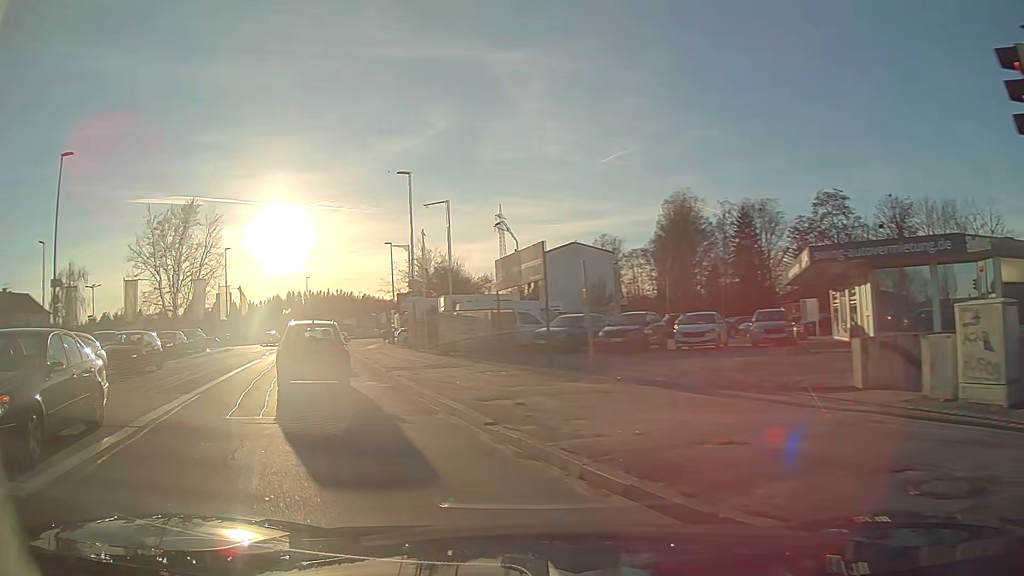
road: tertiary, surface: asphalt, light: Day
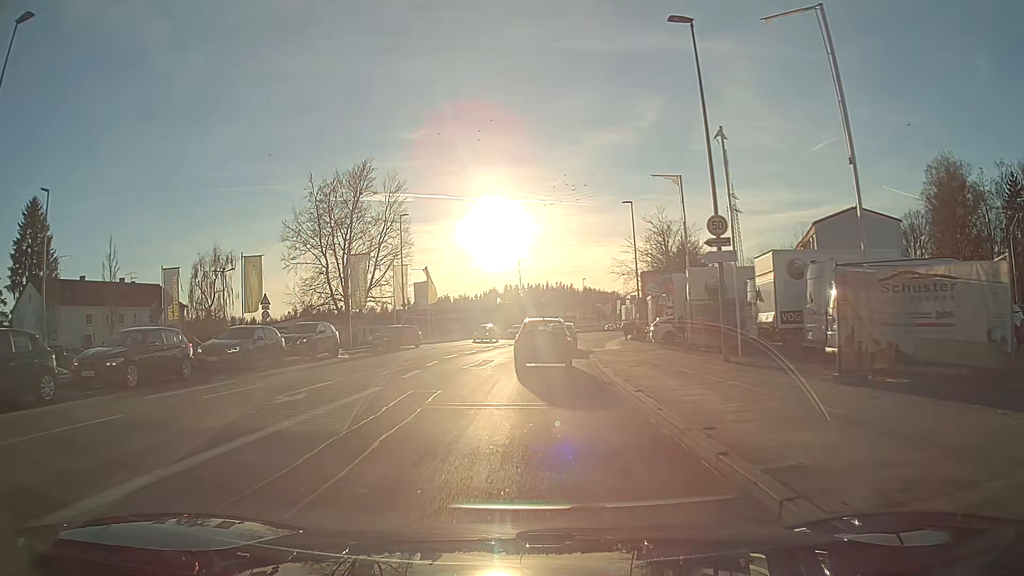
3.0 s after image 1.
(-4.4, +19.2) m; -16°
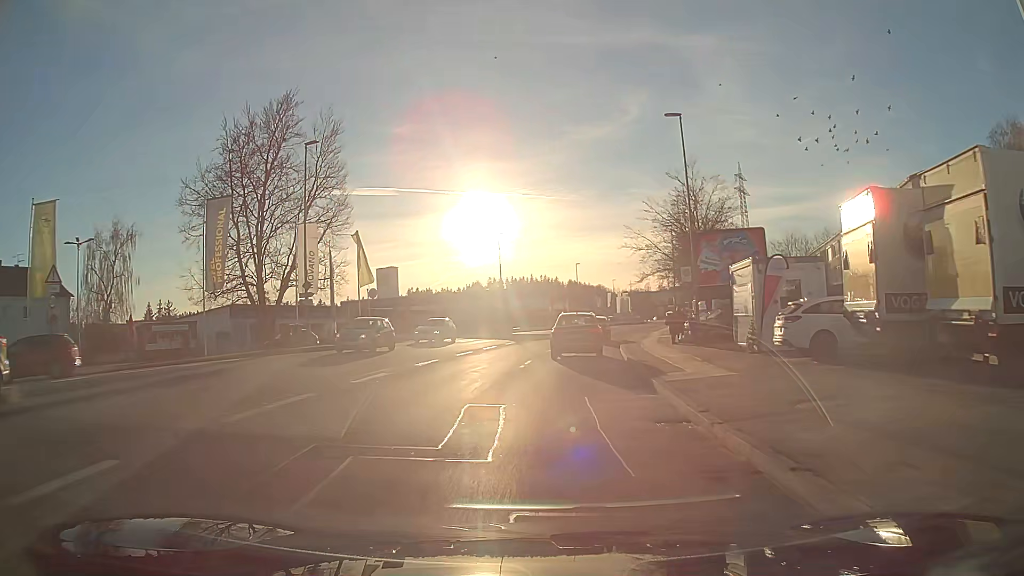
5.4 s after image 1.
(+0.1, +21.2) m; +2°
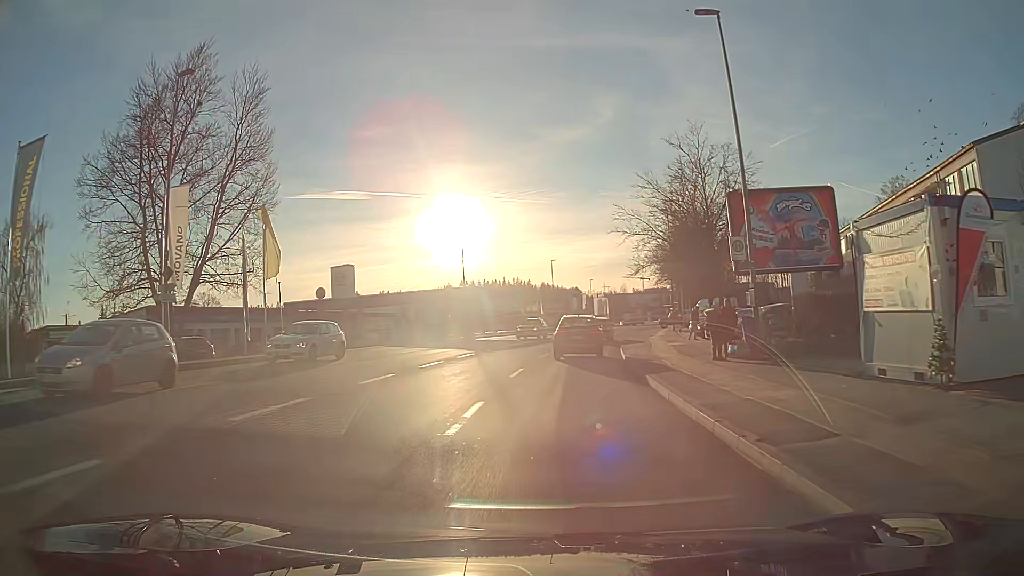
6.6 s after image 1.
(+0.2, +11.4) m; +2°
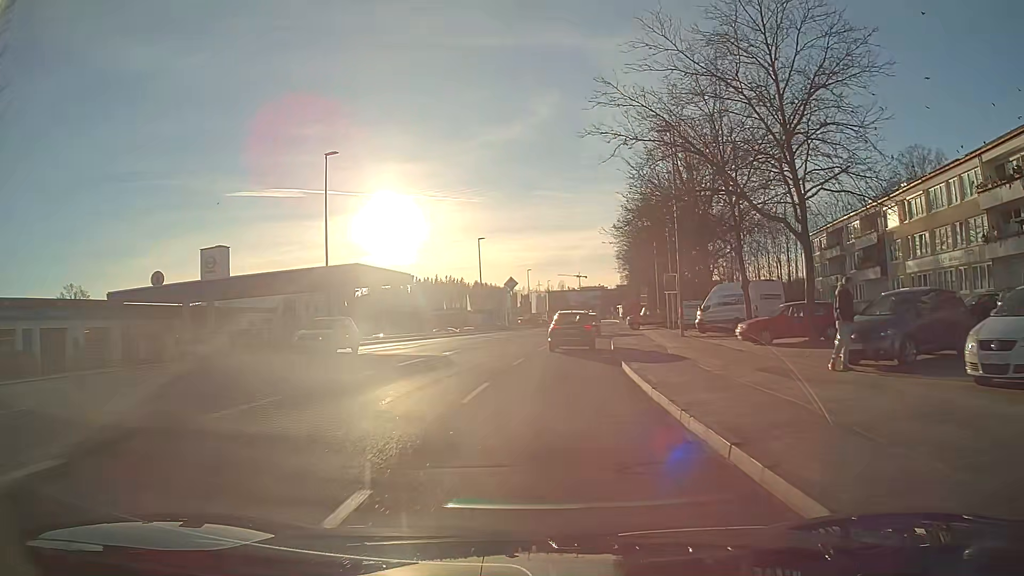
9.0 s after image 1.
(+1.2, +24.2) m; +6°
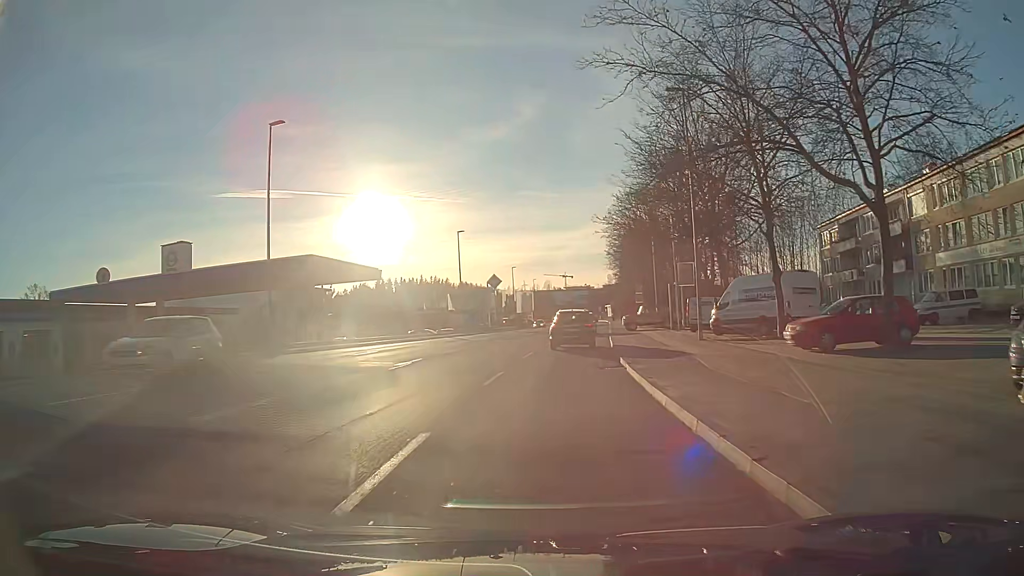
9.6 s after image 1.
(+0.1, +6.4) m; +1°
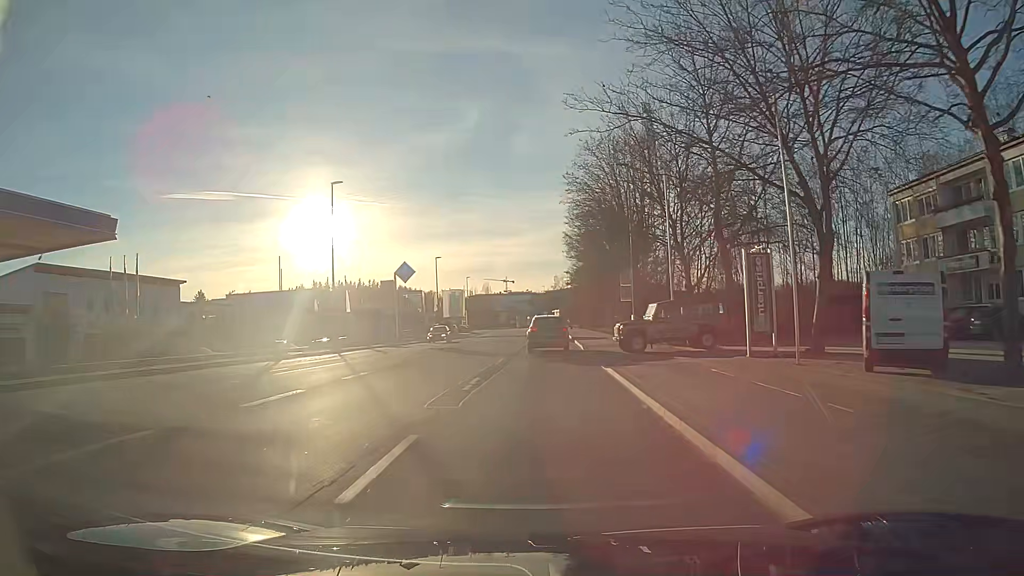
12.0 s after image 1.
(+1.2, +26.6) m; +5°
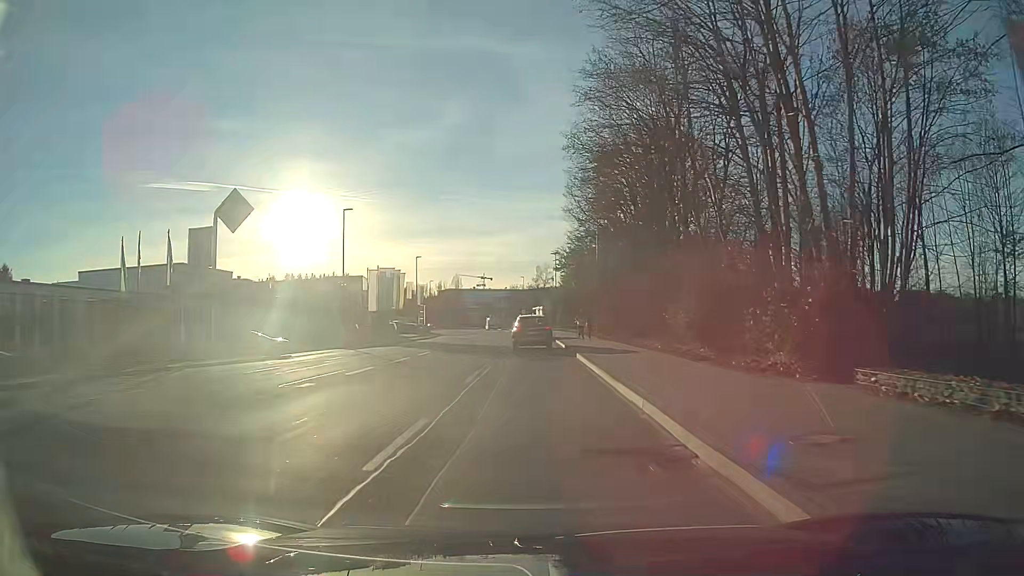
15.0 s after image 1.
(+0.7, +35.2) m; +2°
(0, +10) (0, +20) (0, +30) (-1, +40) (-1, +50) (-1, +60) (-1, +70) (-2, +80) (-2, +90) (-3, +100) m
